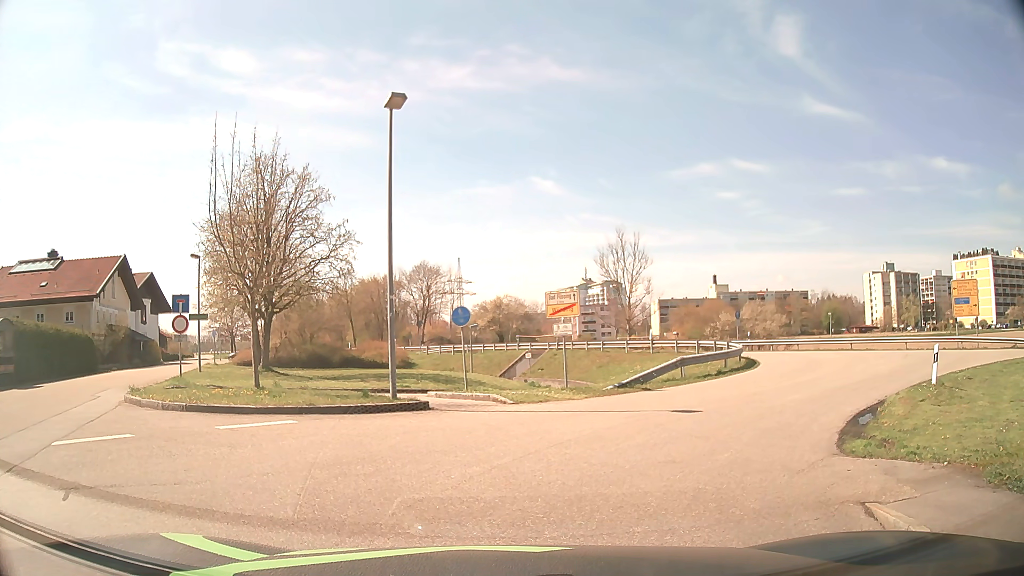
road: residential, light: Day
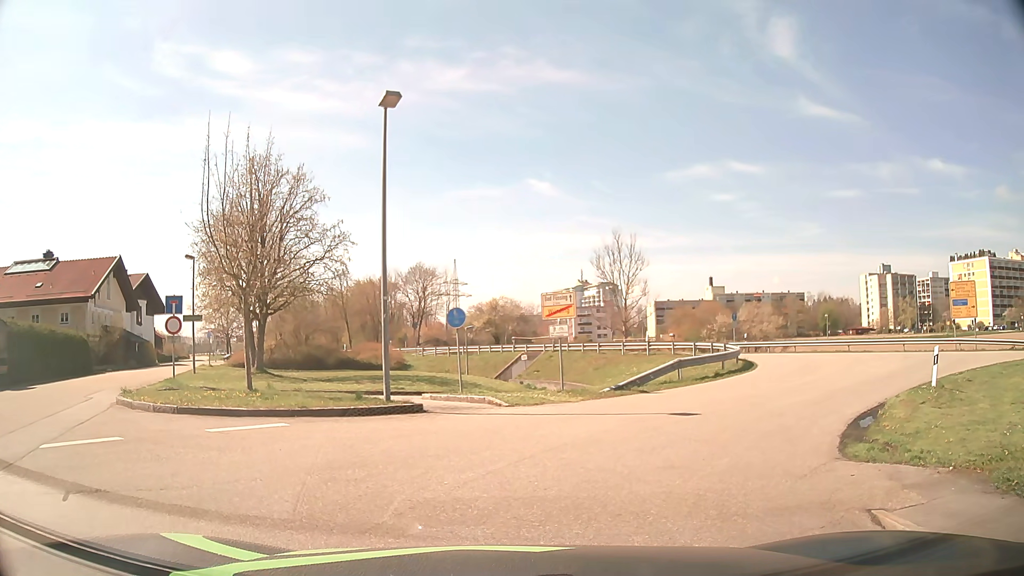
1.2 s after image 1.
(0.0, +0.2) m; 0°
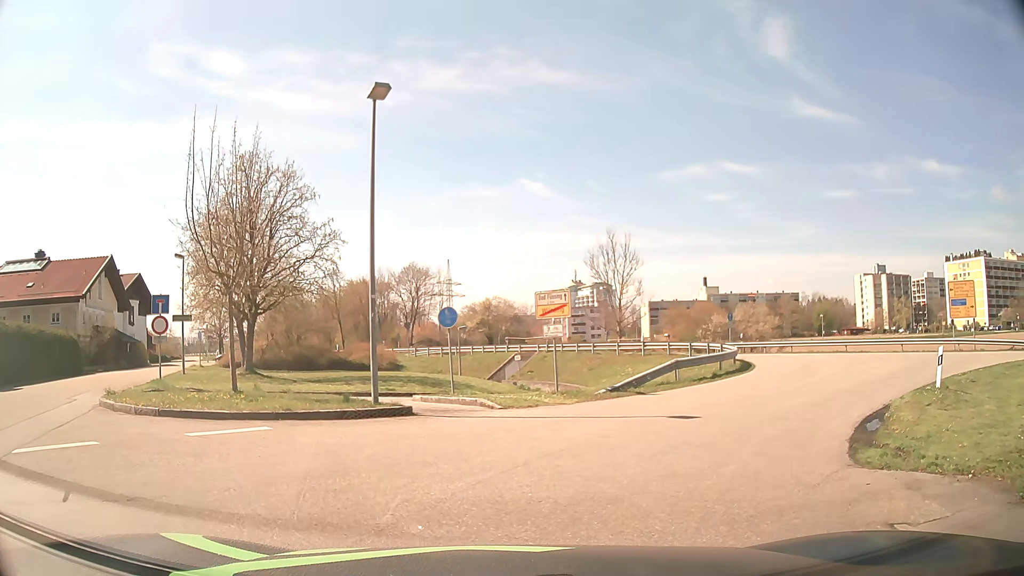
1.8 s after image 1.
(0.0, +0.5) m; 0°
